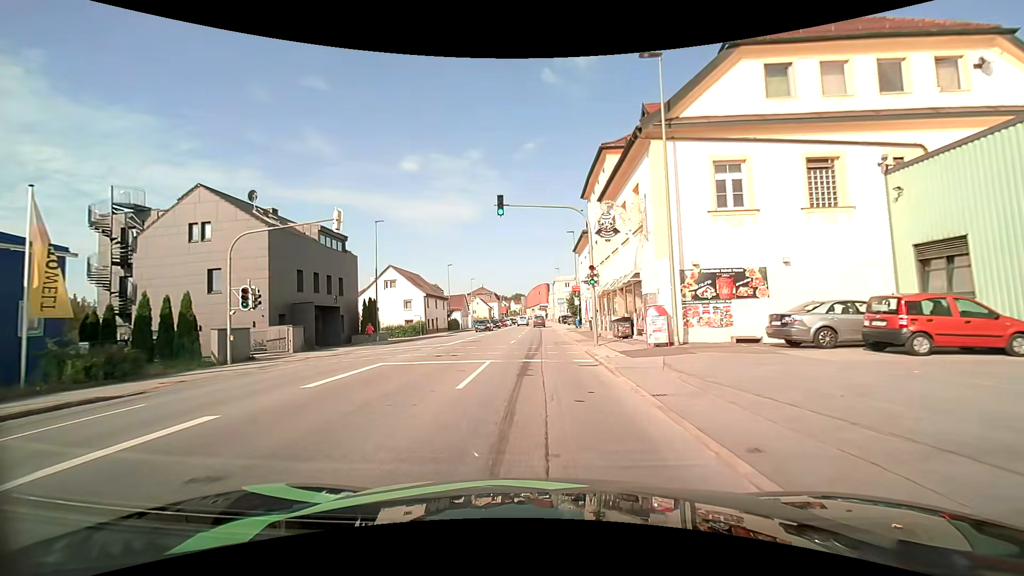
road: tertiary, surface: asphalt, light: Day
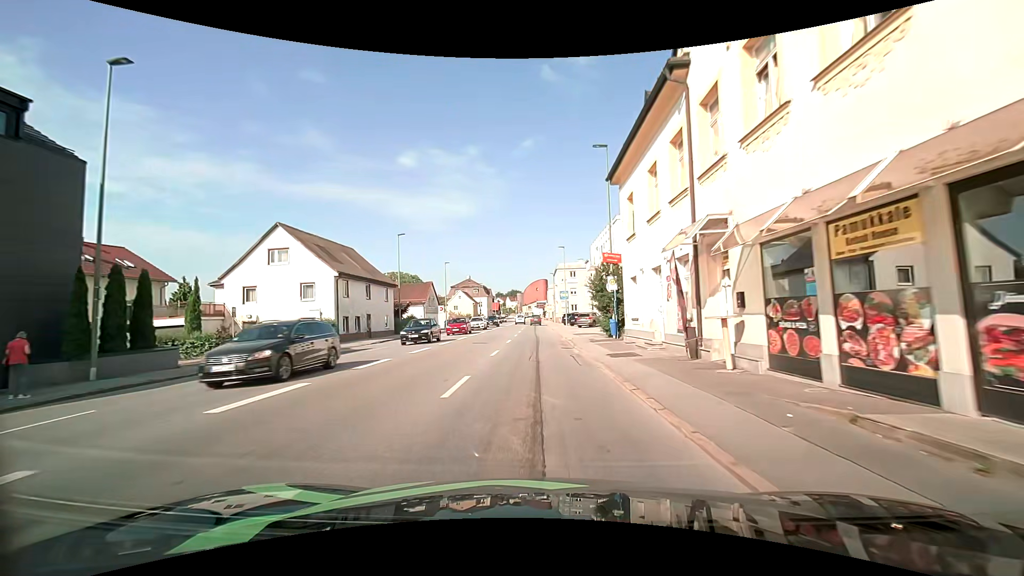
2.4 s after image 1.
(+0.1, +26.8) m; 0°
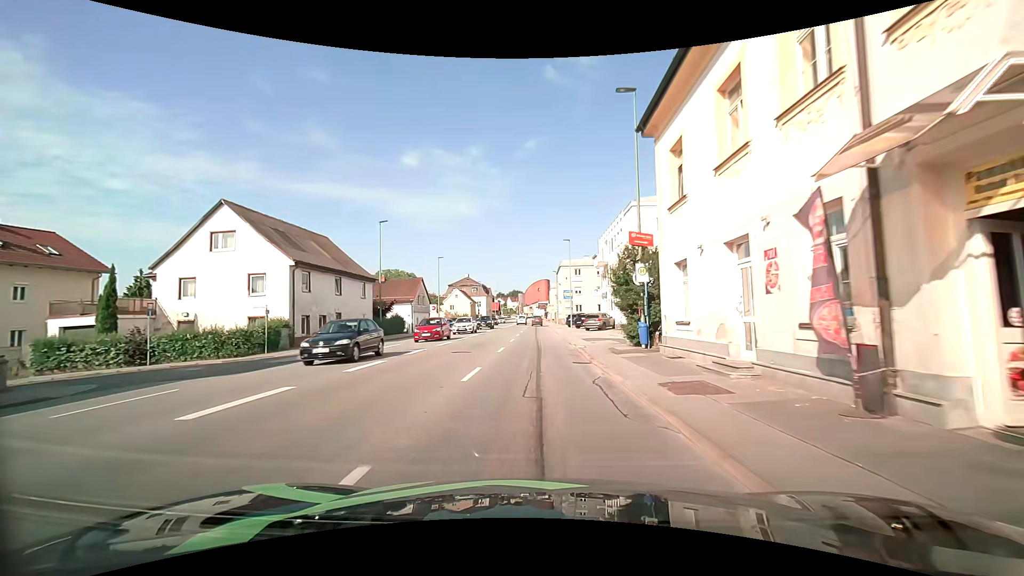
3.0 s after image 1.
(0.0, +6.8) m; 0°
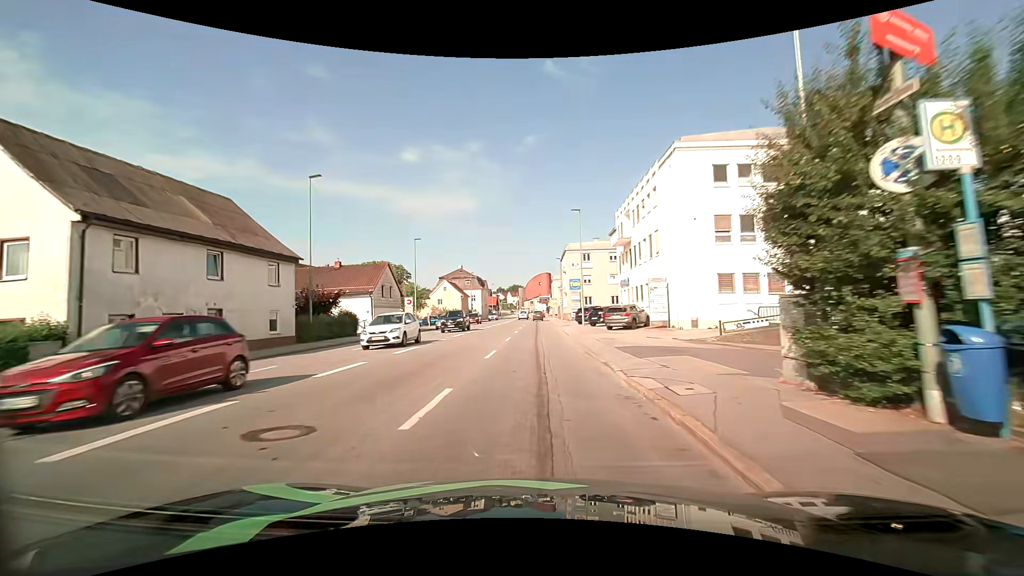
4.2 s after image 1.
(-0.1, +13.9) m; 0°
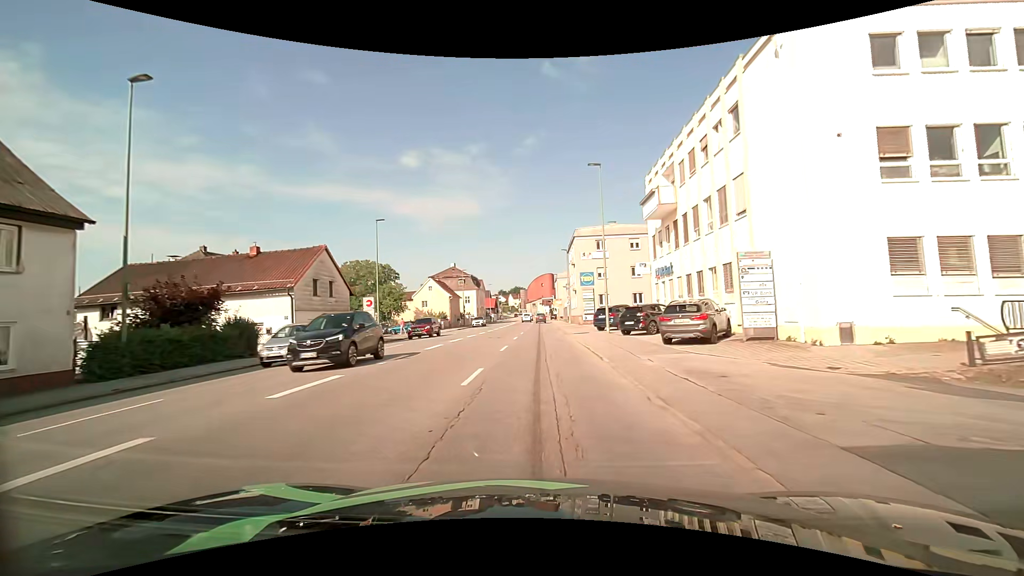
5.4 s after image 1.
(0.0, +14.1) m; 0°
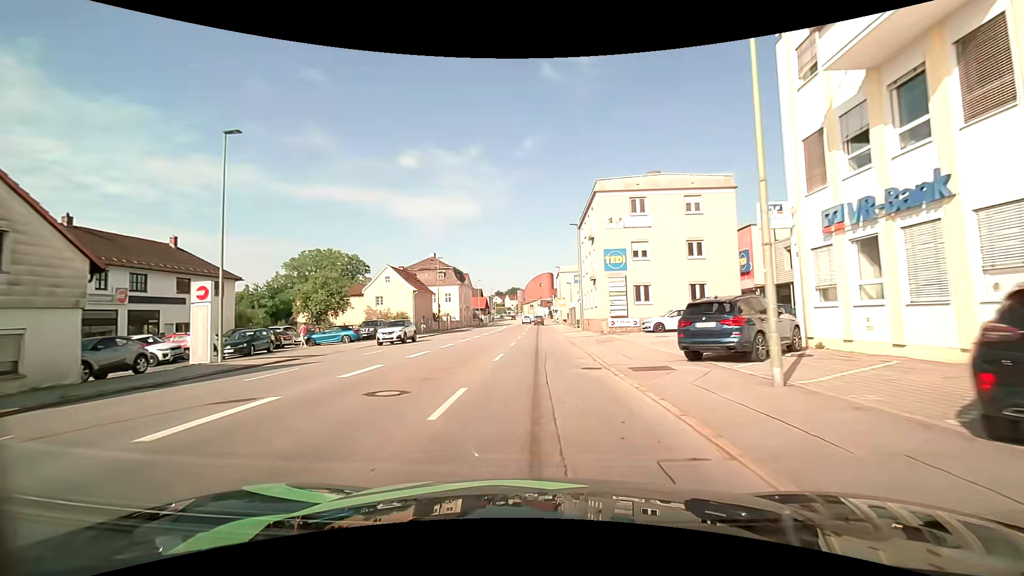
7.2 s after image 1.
(-0.1, +21.0) m; 0°
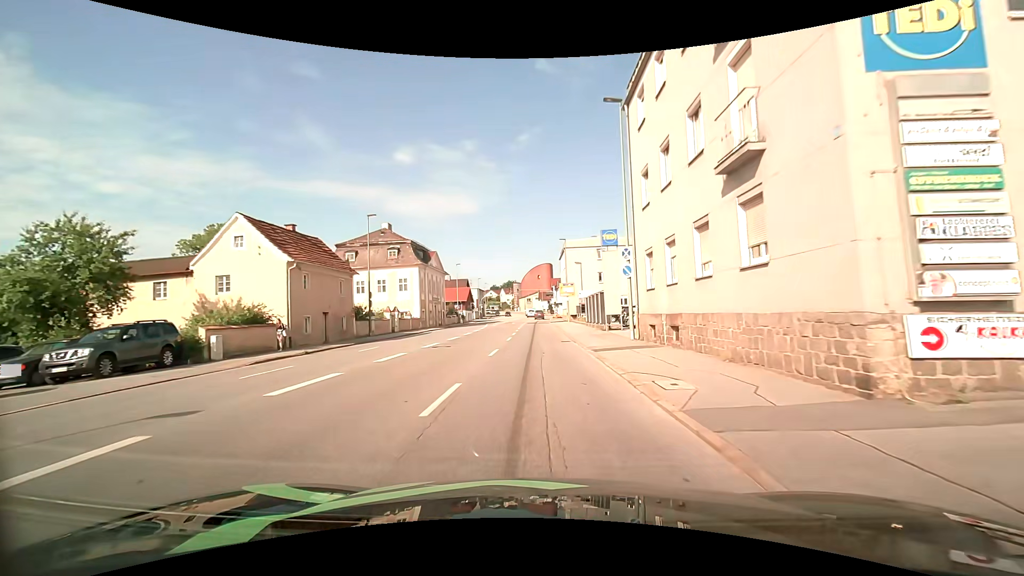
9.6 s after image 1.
(+0.1, +27.1) m; 0°
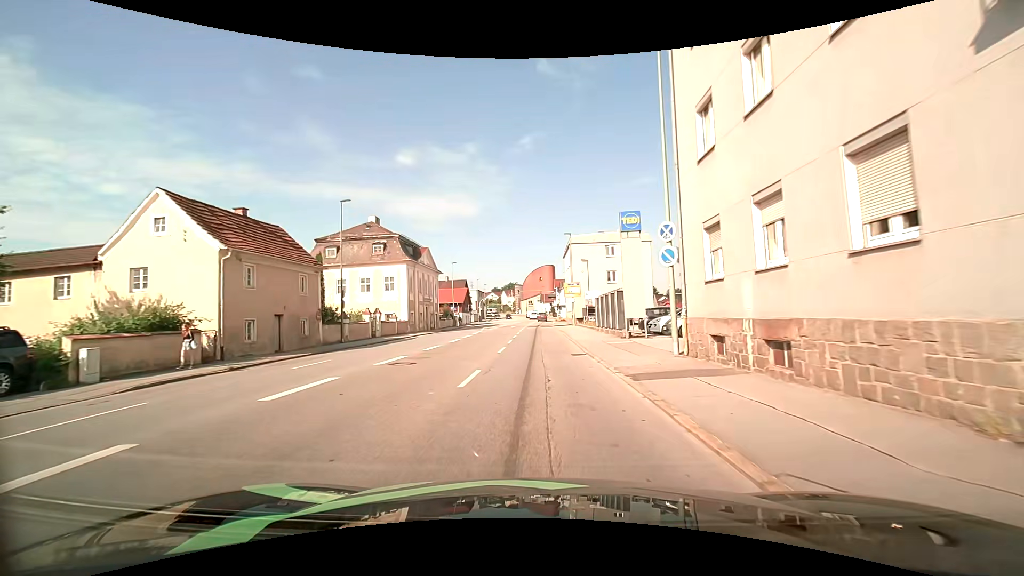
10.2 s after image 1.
(0.0, +6.1) m; -1°
(0, +10) (0, +20) (0, +30) (0, +40) (0, +50) (+1, +60) (+1, +70) (+2, +80) (+7, +89) (+13, +96) m
